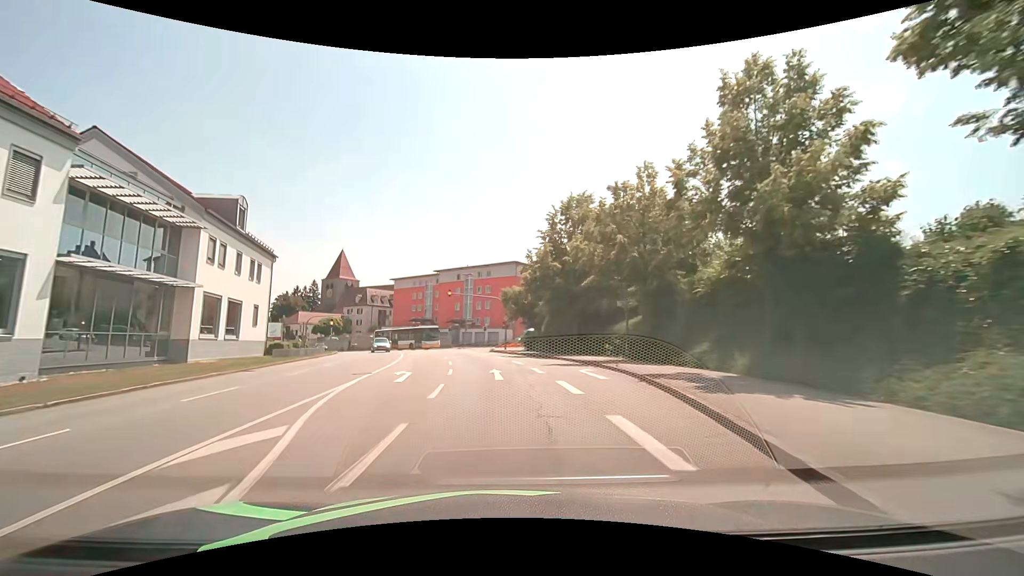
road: tertiary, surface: asphalt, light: Day
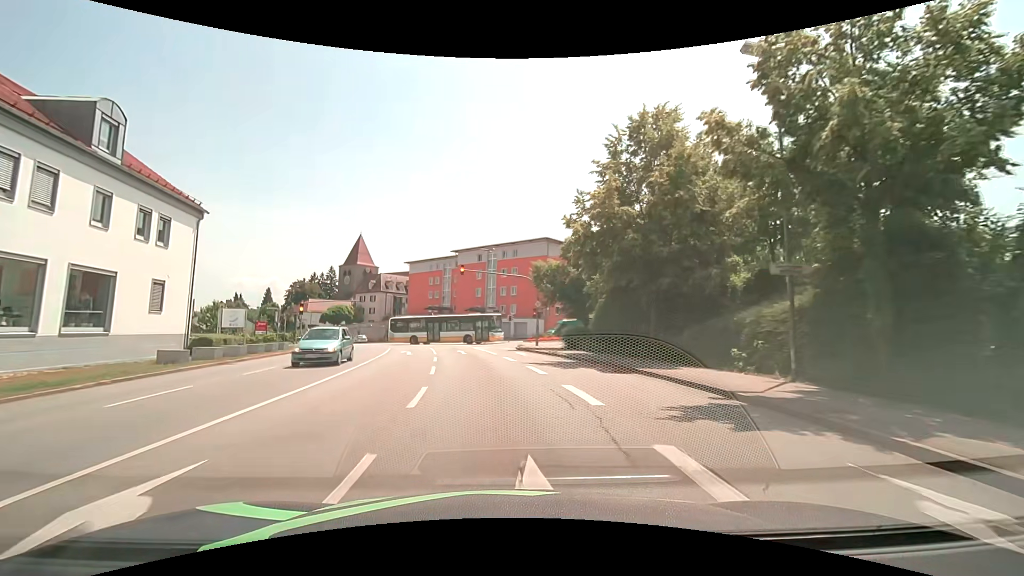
(-0.3, +13.8) m; -3°
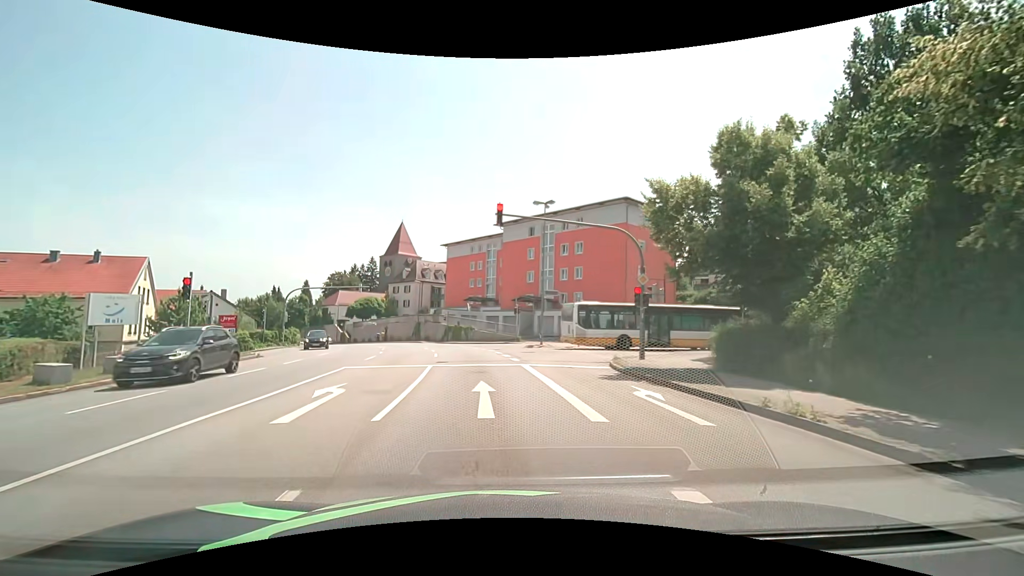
(-0.7, +18.7) m; -5°
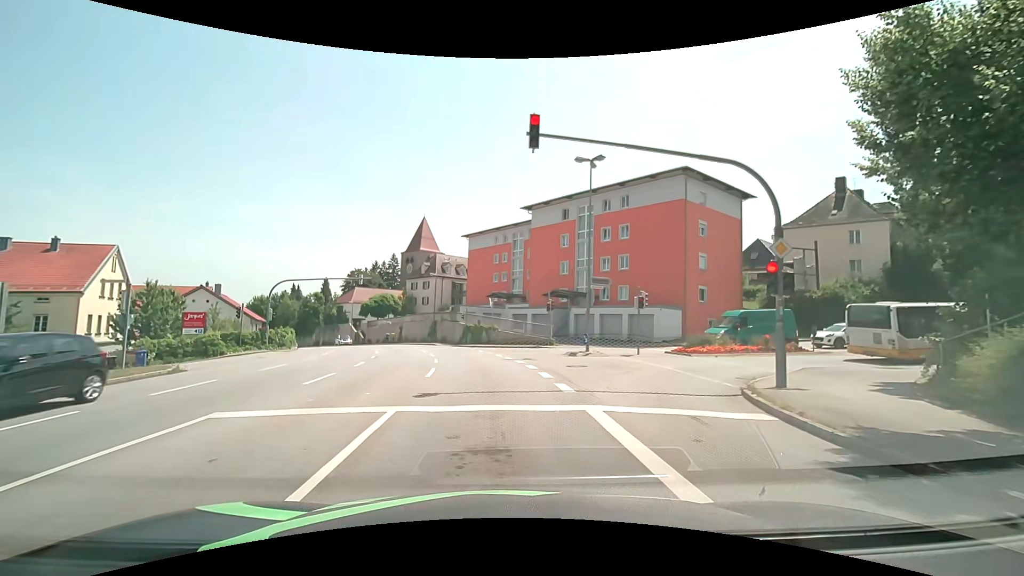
(-0.3, +8.8) m; -3°
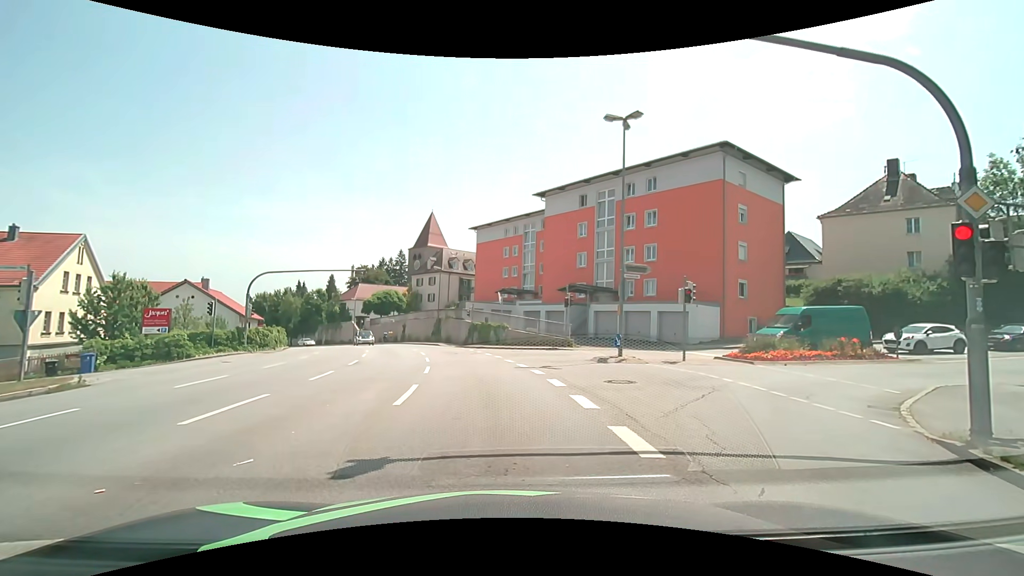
(-0.1, +4.7) m; -2°
(0, +10) (-1, +20) (-2, +30) (-5, +40) (-8, +49) (-12, +58) (-16, +67) (-20, +76) (-25, +85) (-31, +93) m
